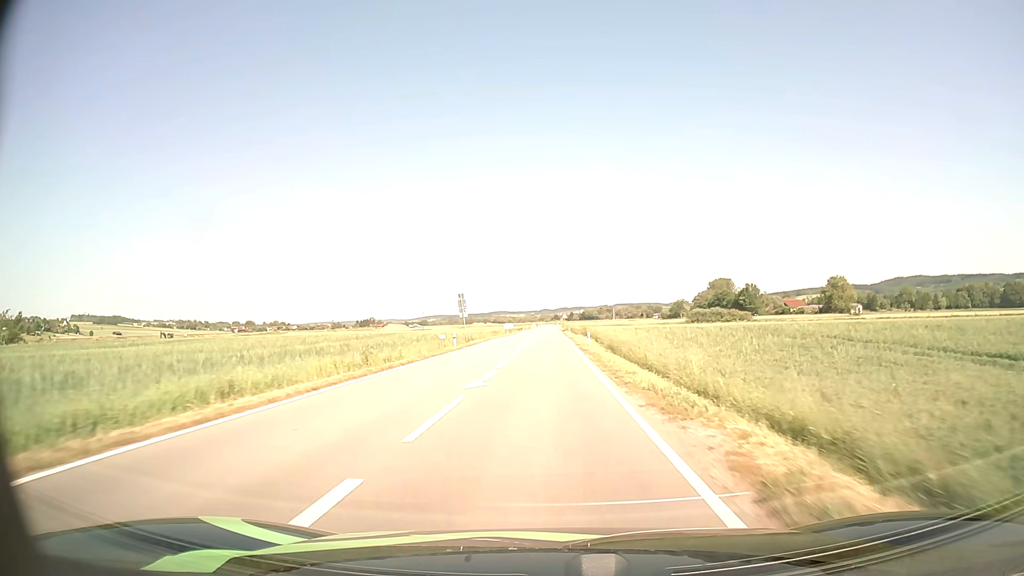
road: tertiary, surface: asphalt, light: Day
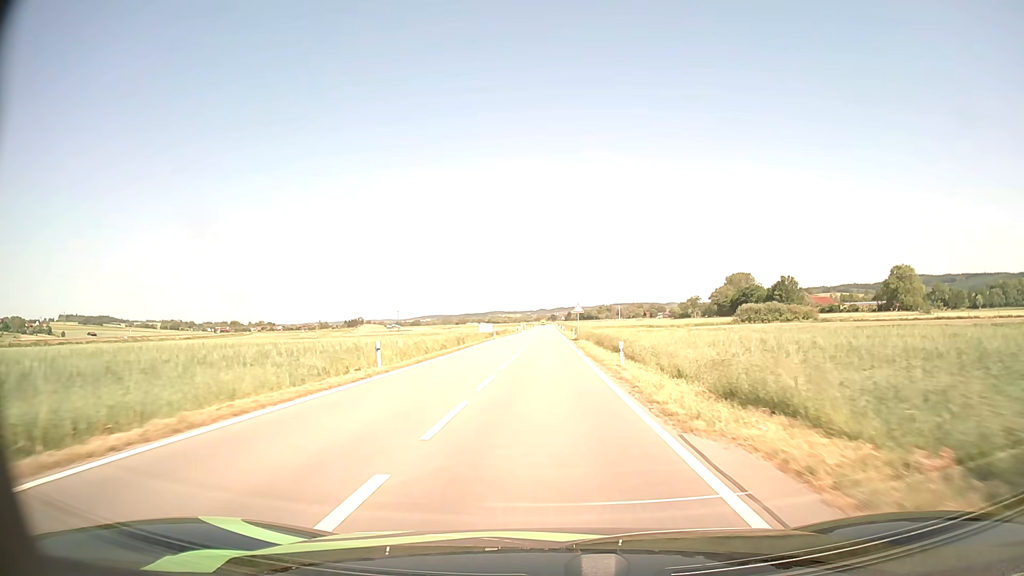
(+0.1, +60.8) m; 0°
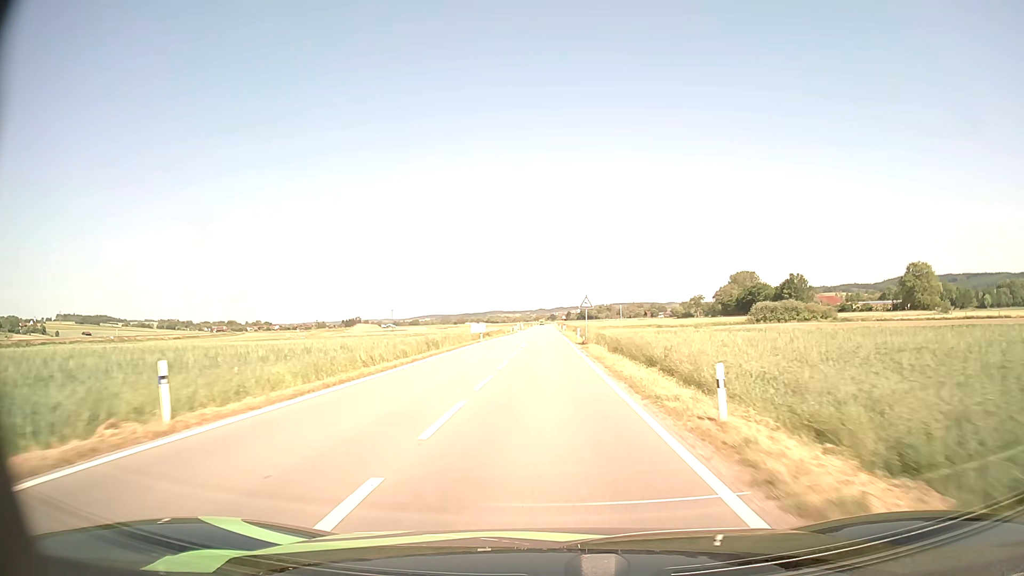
(0.0, +12.2) m; 0°
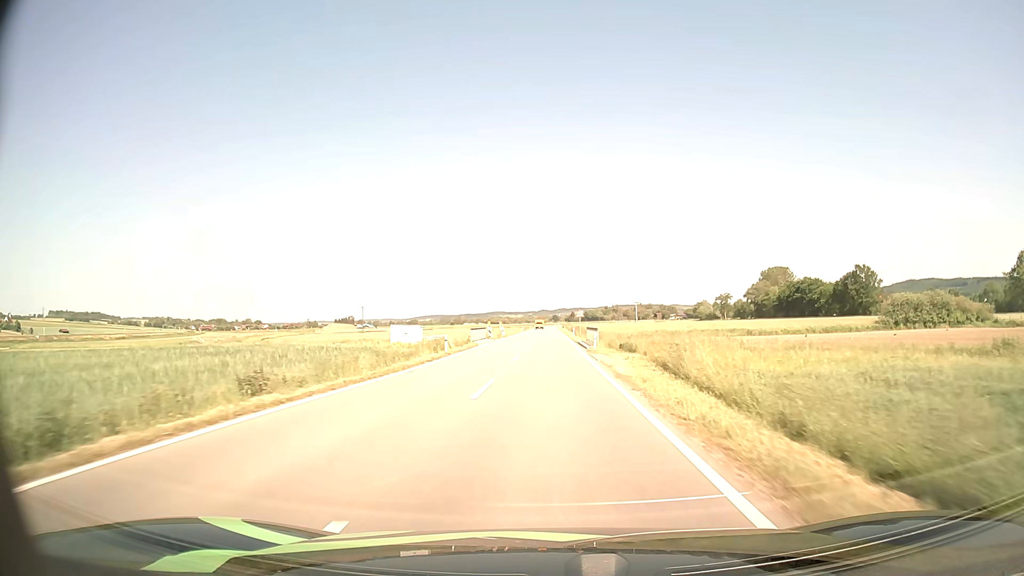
(-0.1, +61.8) m; 0°
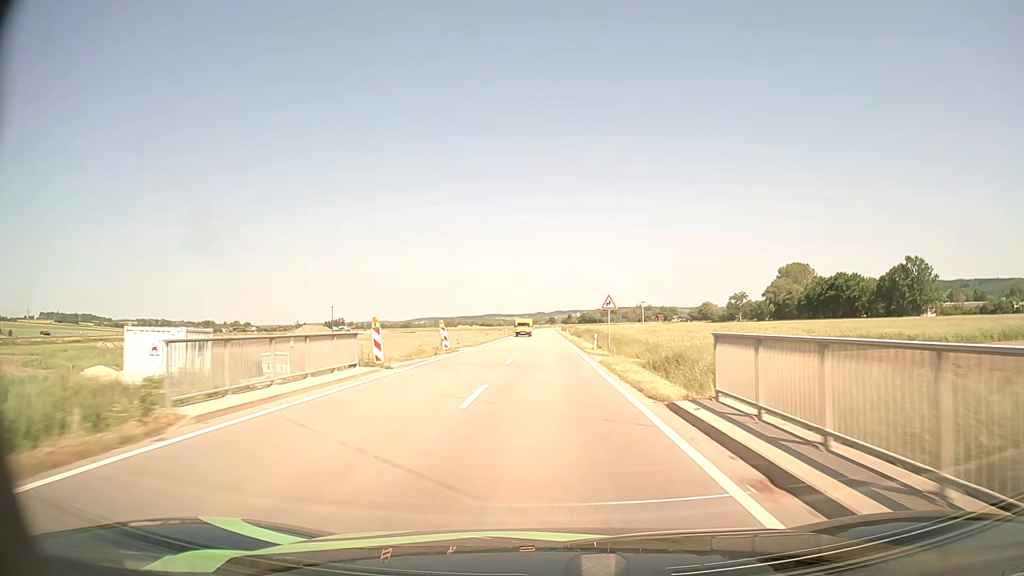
(+0.1, +37.5) m; 0°
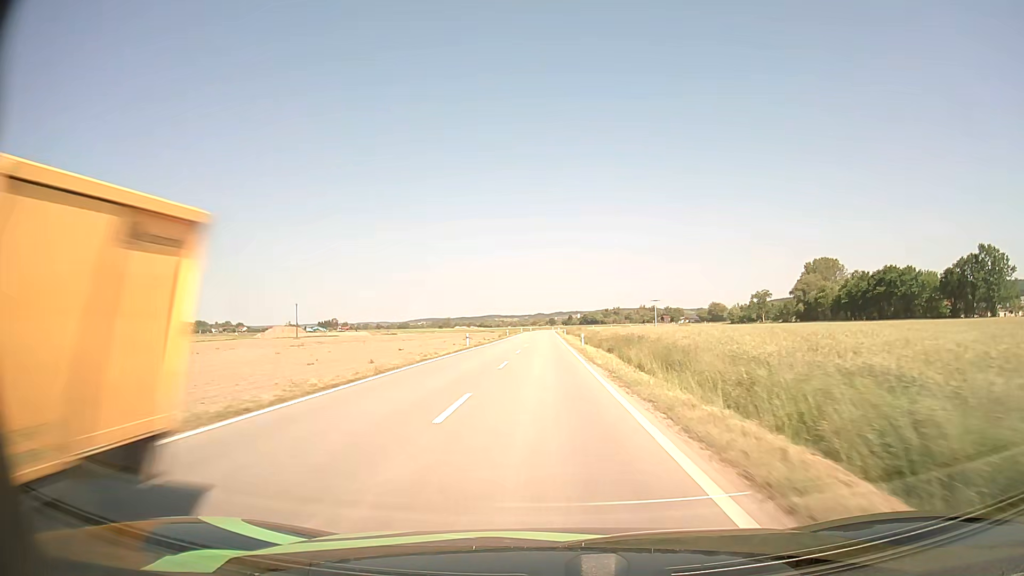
(+0.1, +37.8) m; 0°
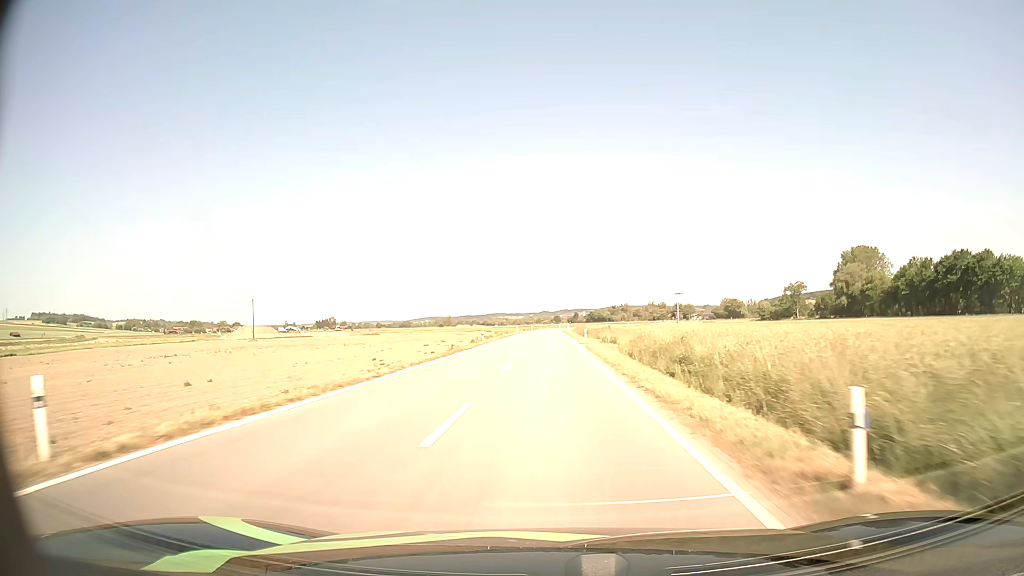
(-0.2, +38.1) m; 0°
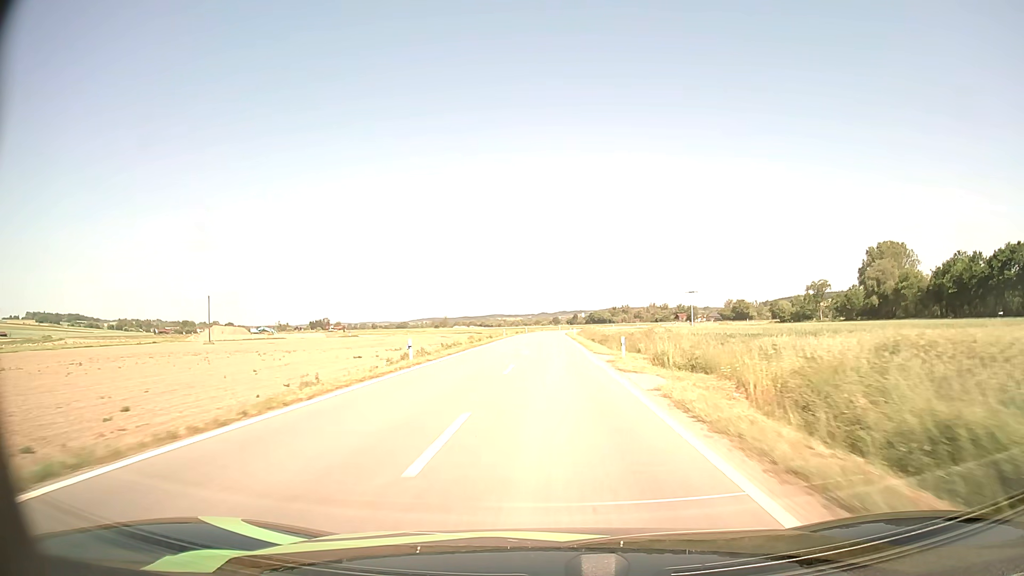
(0.0, +25.5) m; 0°
(0, +10) (0, +20) (0, +30) (0, +40) (0, +50) (0, +60) (0, +70) (0, +80) (0, +90) (0, +100) m
